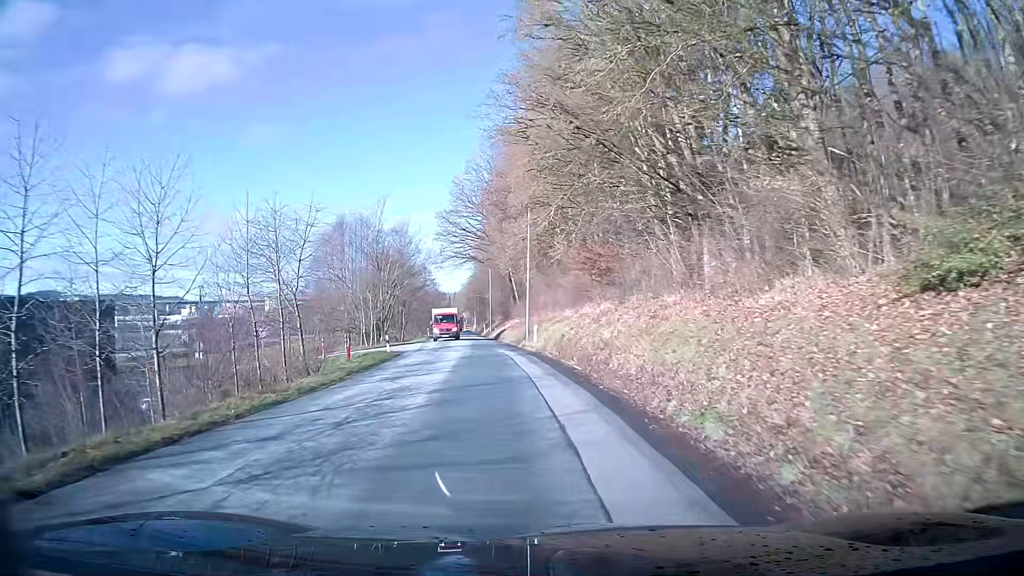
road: tertiary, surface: asphalt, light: Day
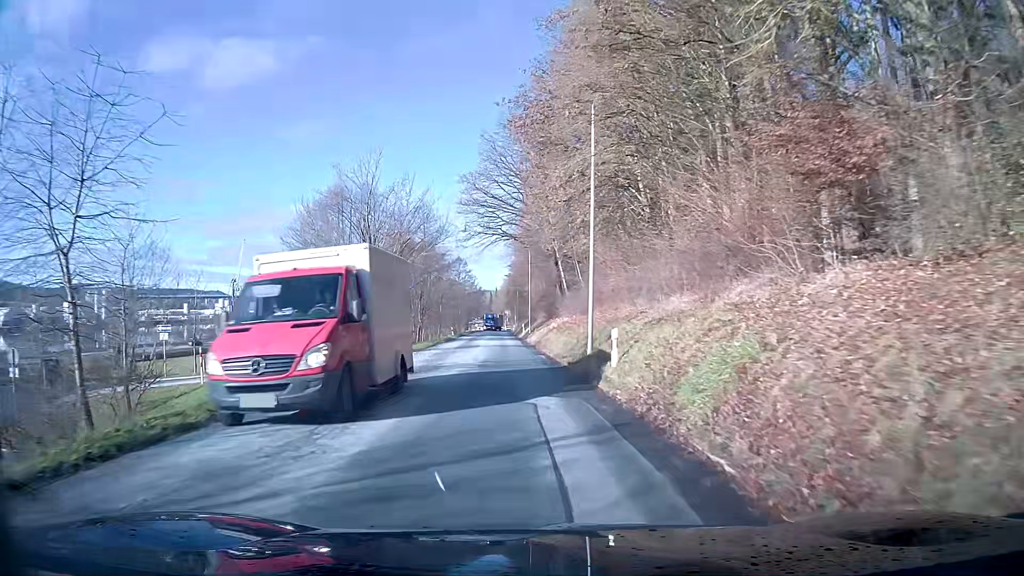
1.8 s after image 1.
(-0.6, +19.6) m; -3°
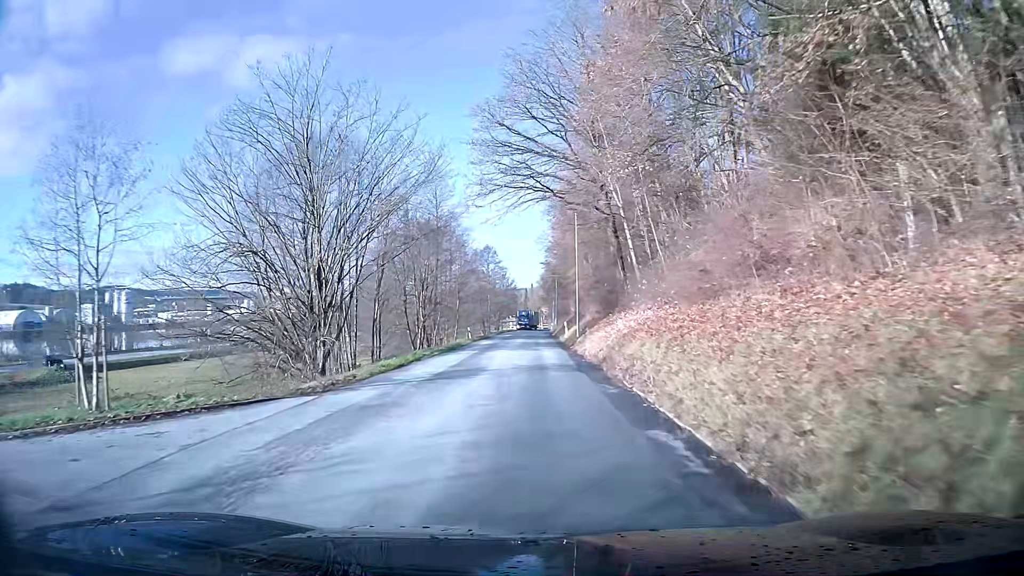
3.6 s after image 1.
(-0.9, +20.1) m; -3°
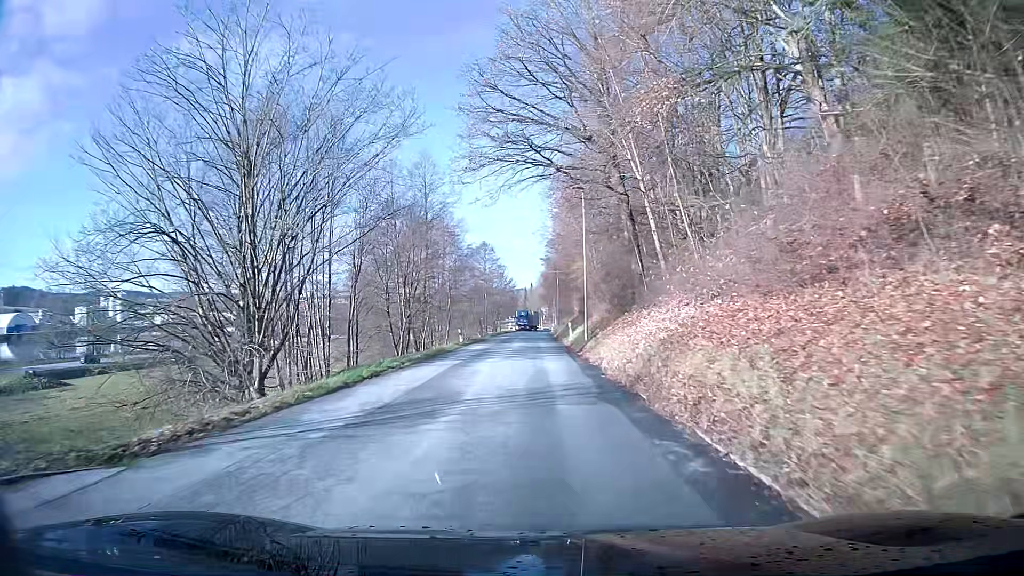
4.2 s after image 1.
(0.0, +6.8) m; 0°
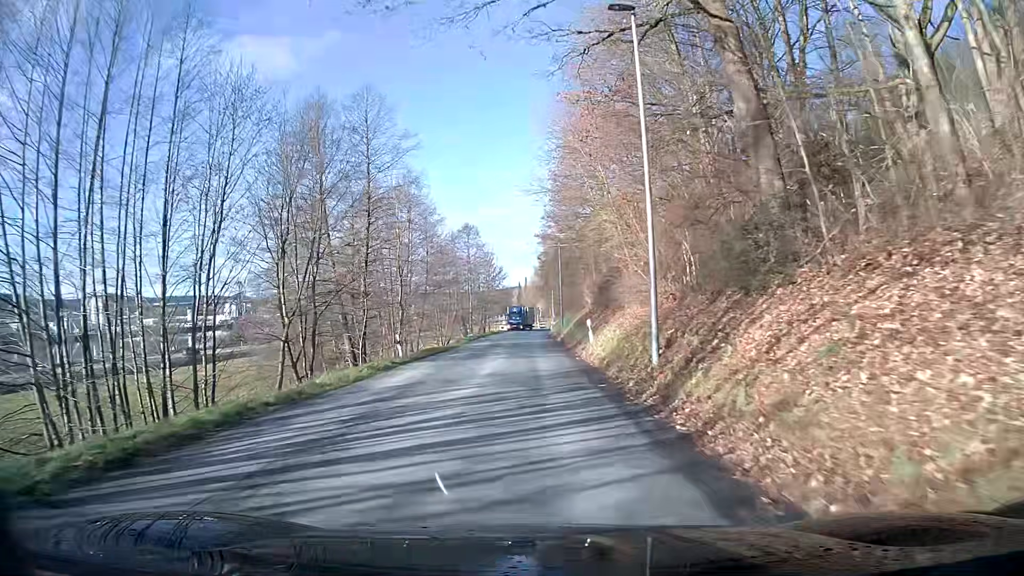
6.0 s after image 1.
(-0.2, +20.9) m; -1°
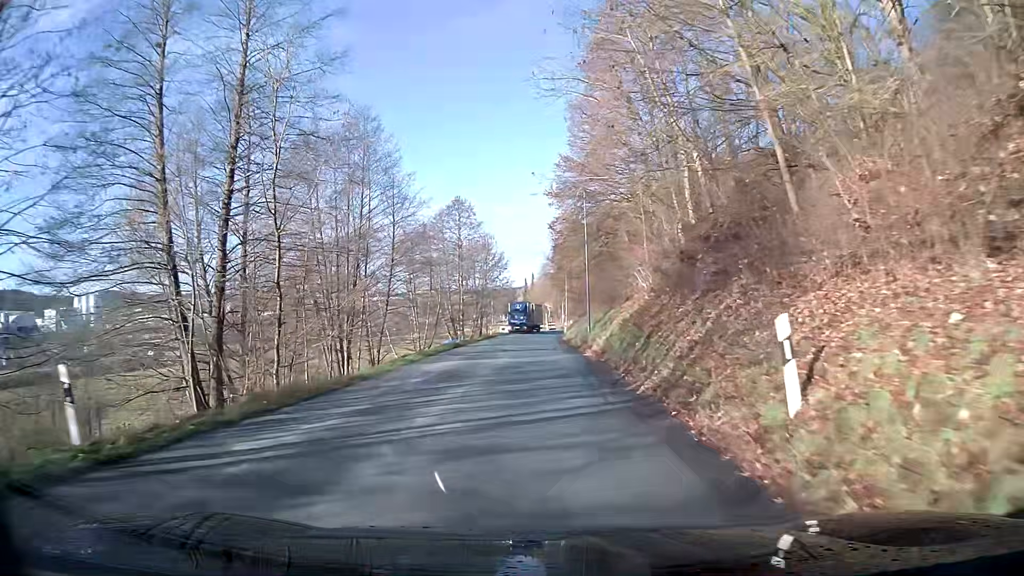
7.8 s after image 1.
(0.0, +21.6) m; 0°
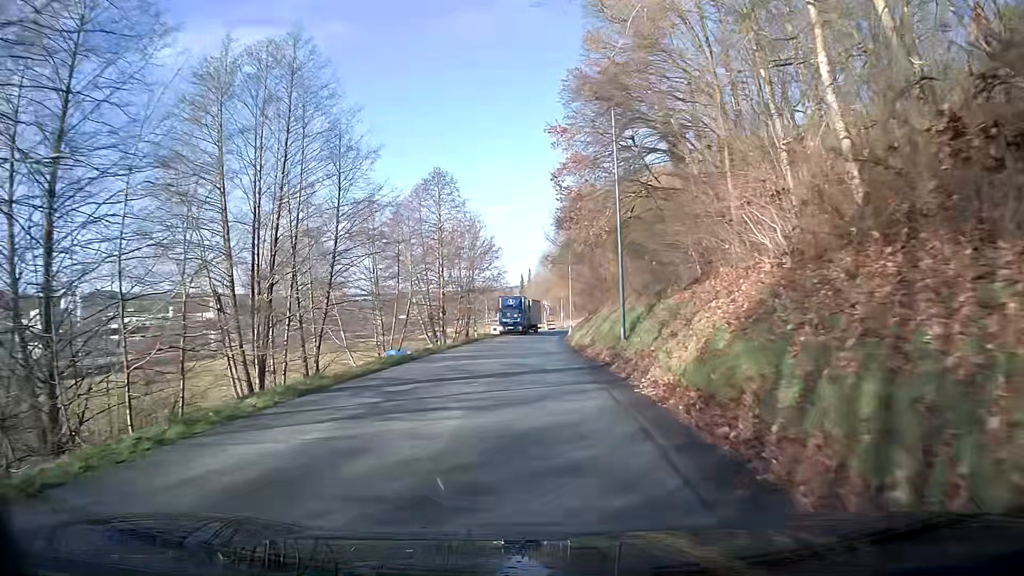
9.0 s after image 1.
(-0.1, +14.5) m; -1°
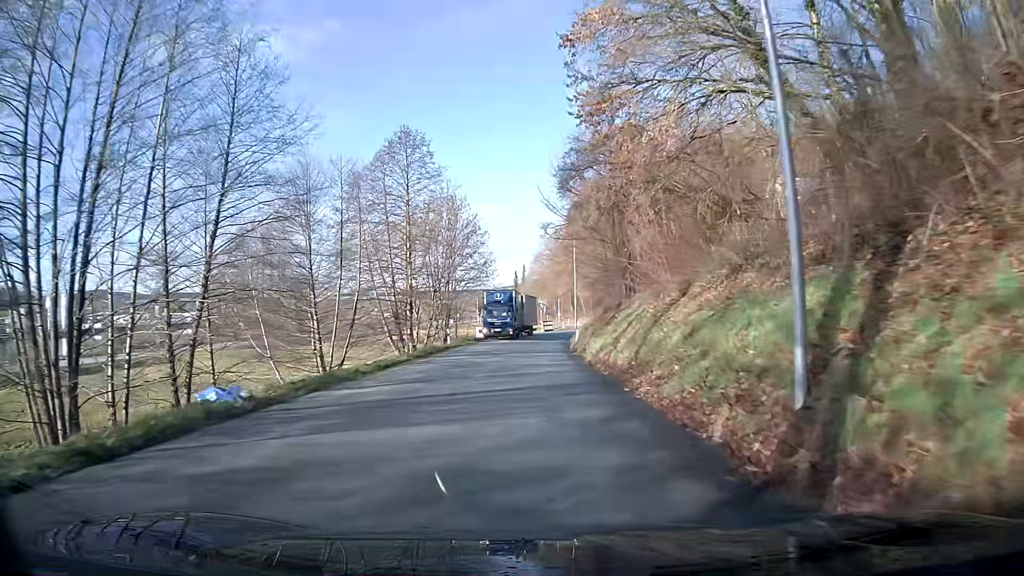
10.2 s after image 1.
(0.0, +14.4) m; 0°
(0, +10) (0, +20) (0, +30) (+1, +40) (+1, +50) (+2, +60) (+4, +70) (+6, +80) (+8, +89) (+9, +99) m
